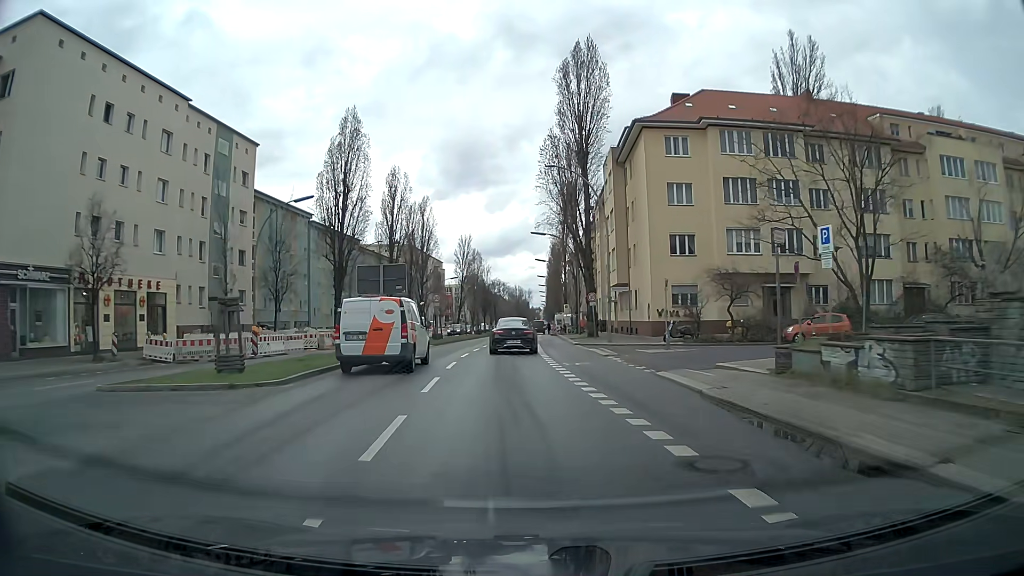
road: secondary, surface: asphalt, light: Day
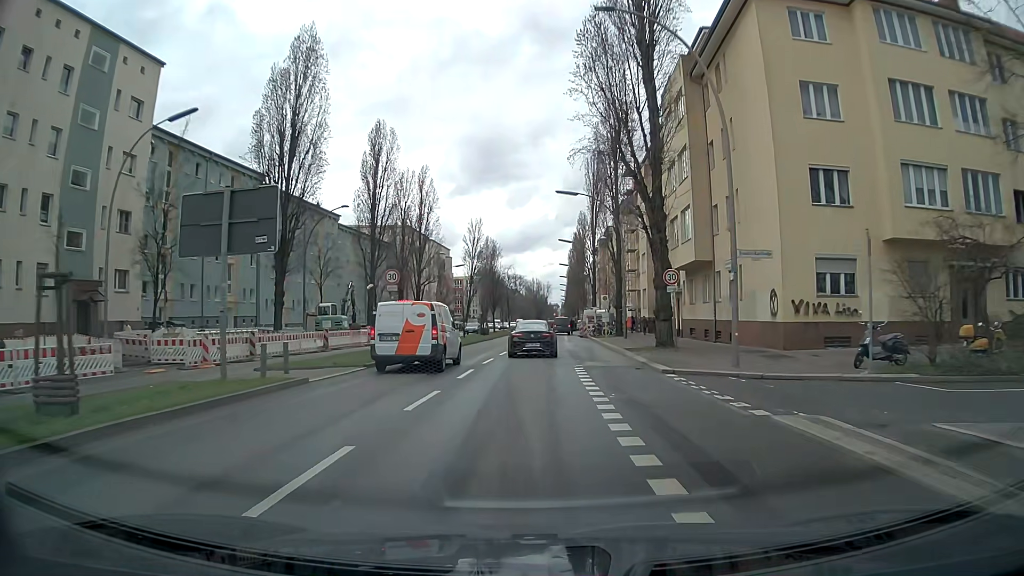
(-0.4, +20.5) m; -2°
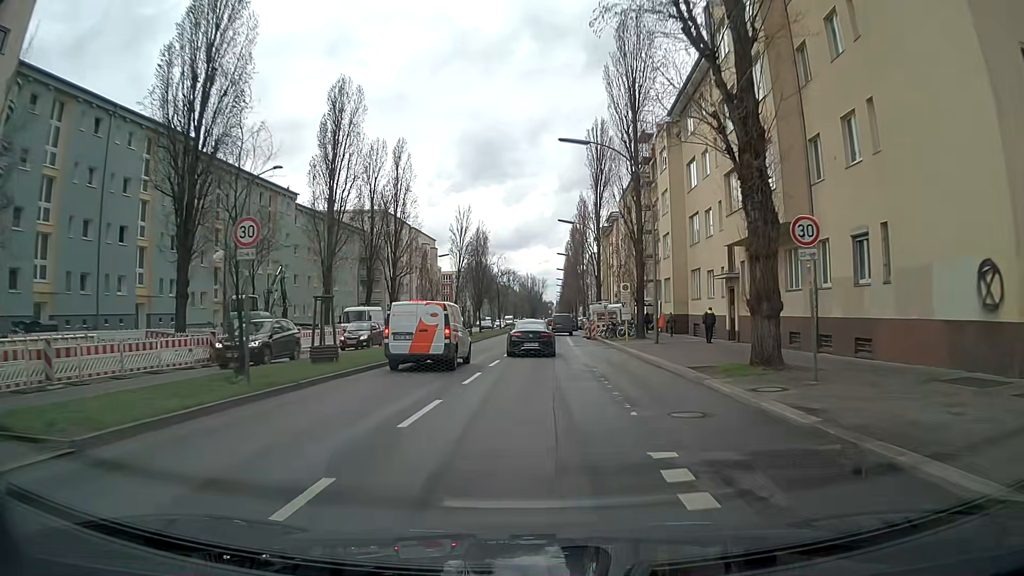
(+0.1, +13.4) m; 0°
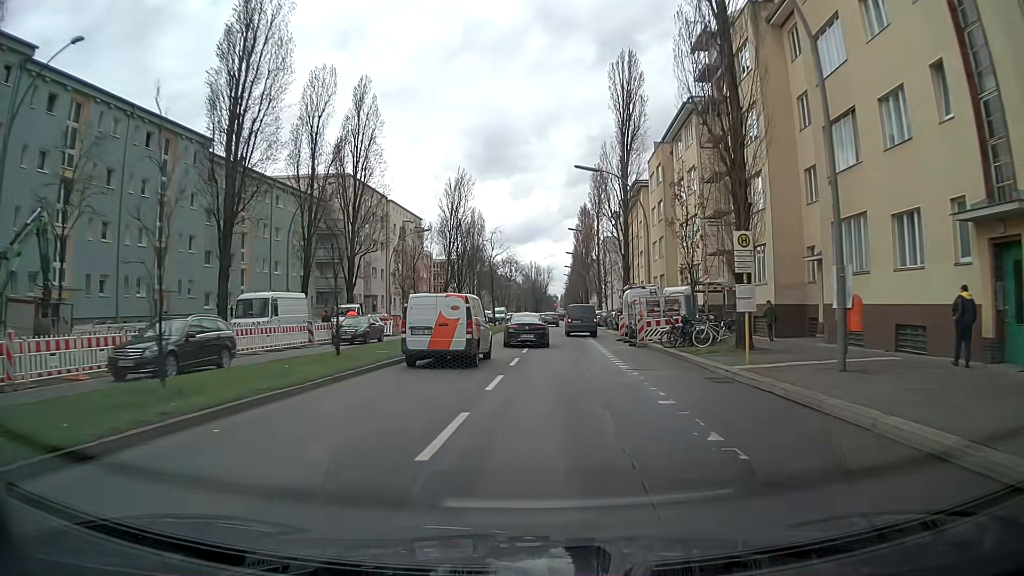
(+0.1, +20.3) m; 0°
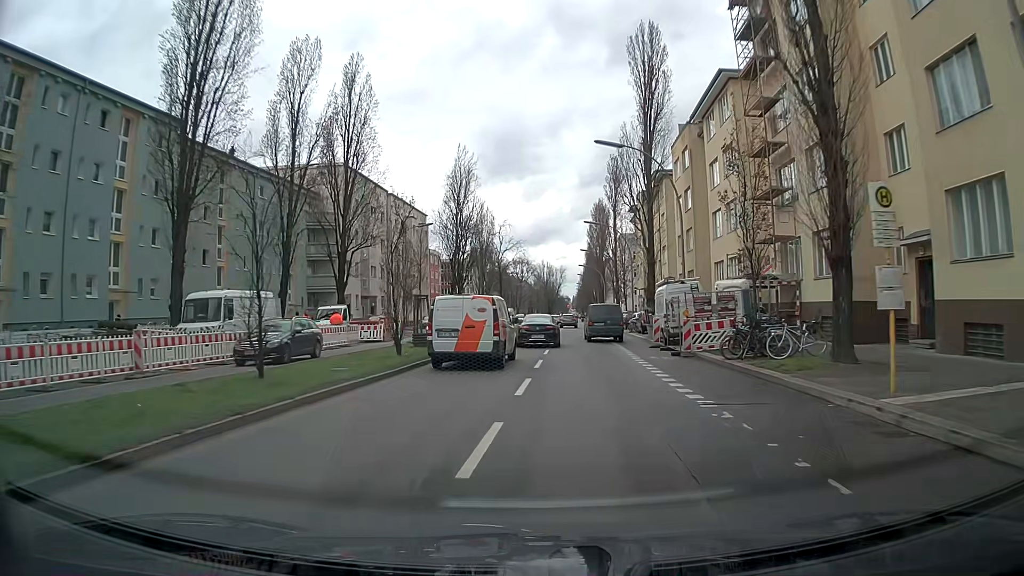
(-0.1, +6.5) m; -1°
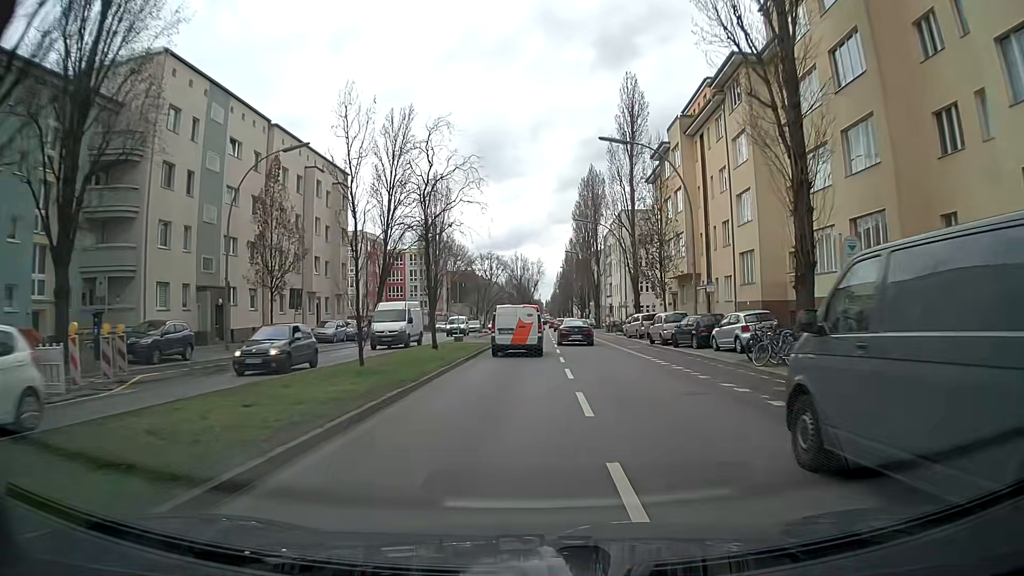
(0.0, +32.6) m; +2°
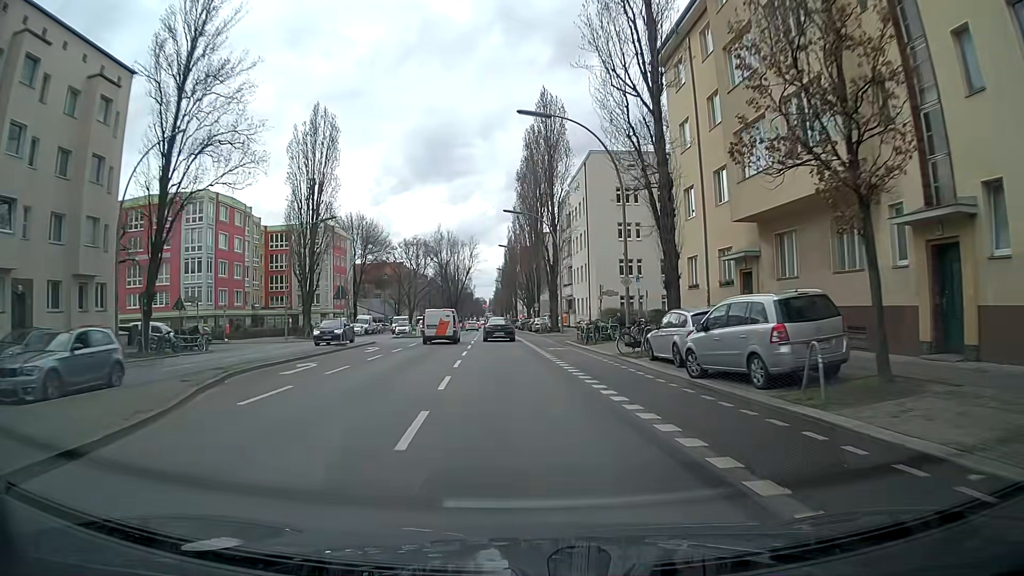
(+2.0, +32.6) m; +5°
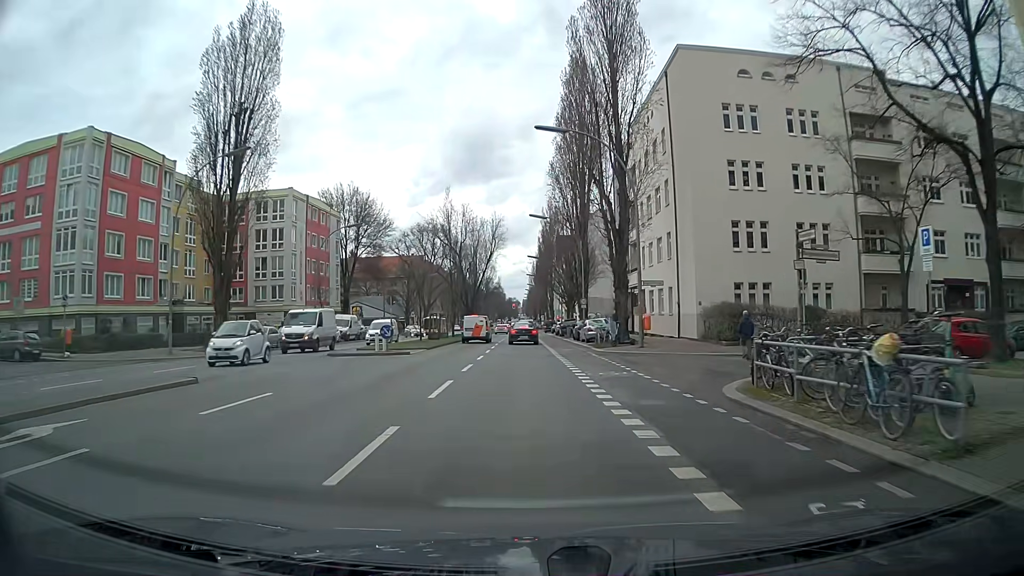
(-0.8, +25.5) m; -5°
(0, +10) (+1, +20) (+1, +30) (+1, +40) (+1, +50) (+1, +60) (+2, +70) (+2, +80) (+2, +90) (+2, +100) m
